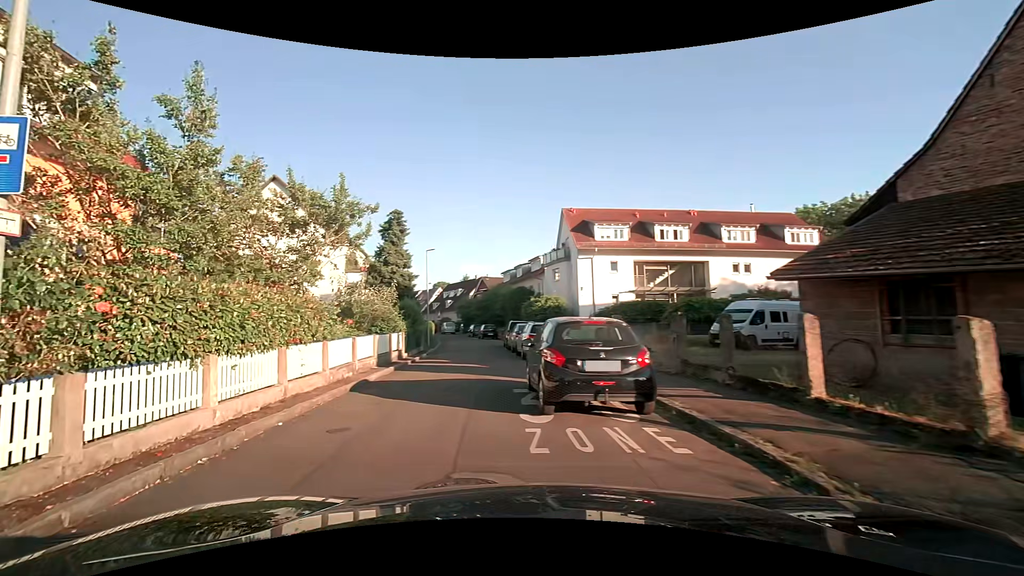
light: Day
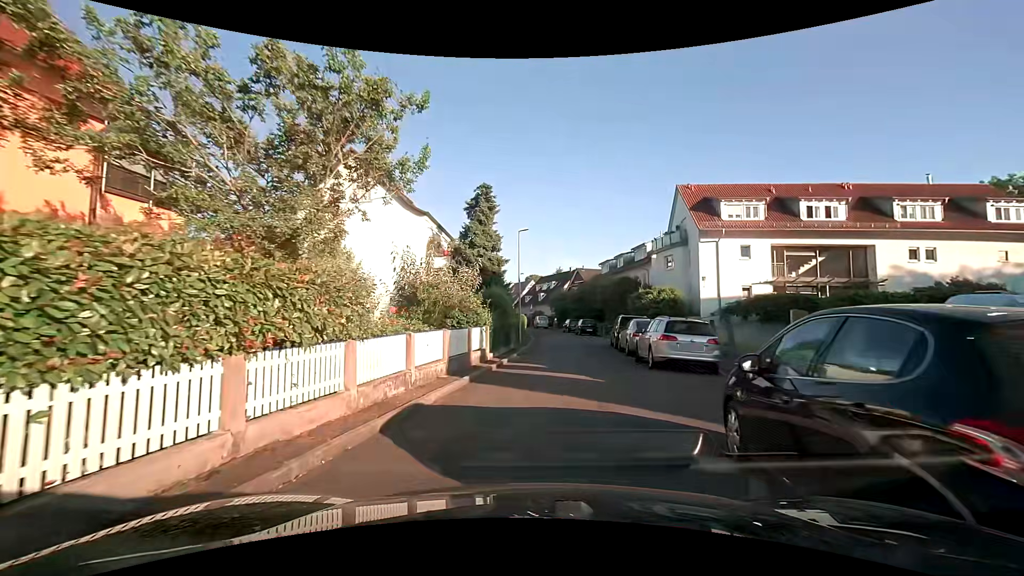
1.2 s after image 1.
(-0.8, +5.3) m; -12°
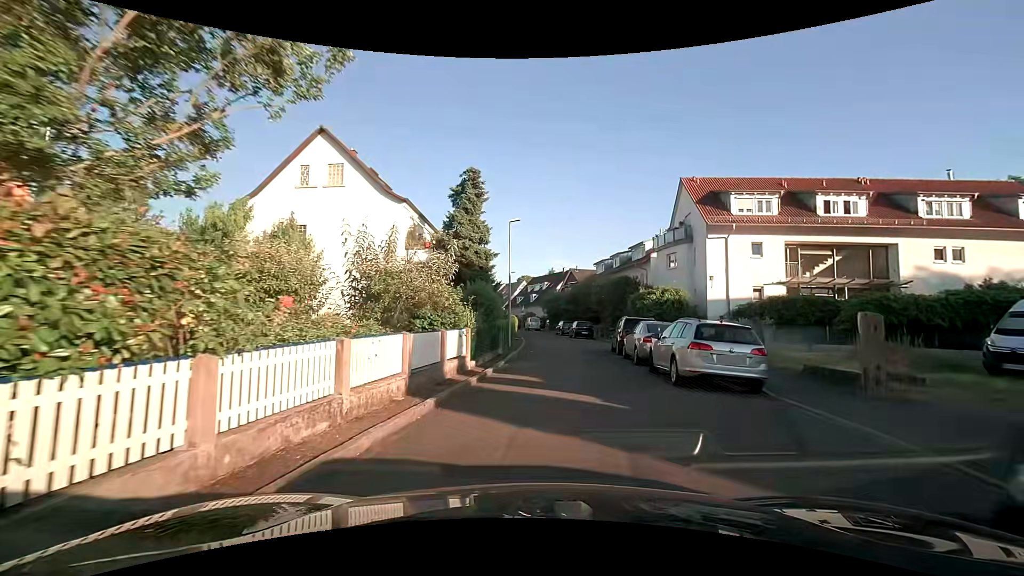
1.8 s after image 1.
(0.0, +3.1) m; +2°
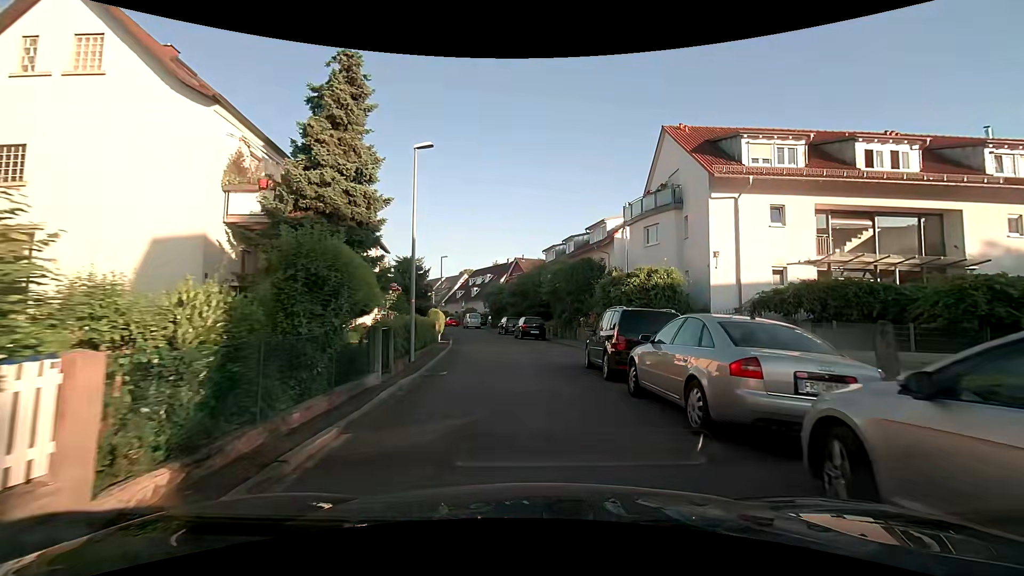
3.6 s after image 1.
(+0.4, +10.4) m; +5°
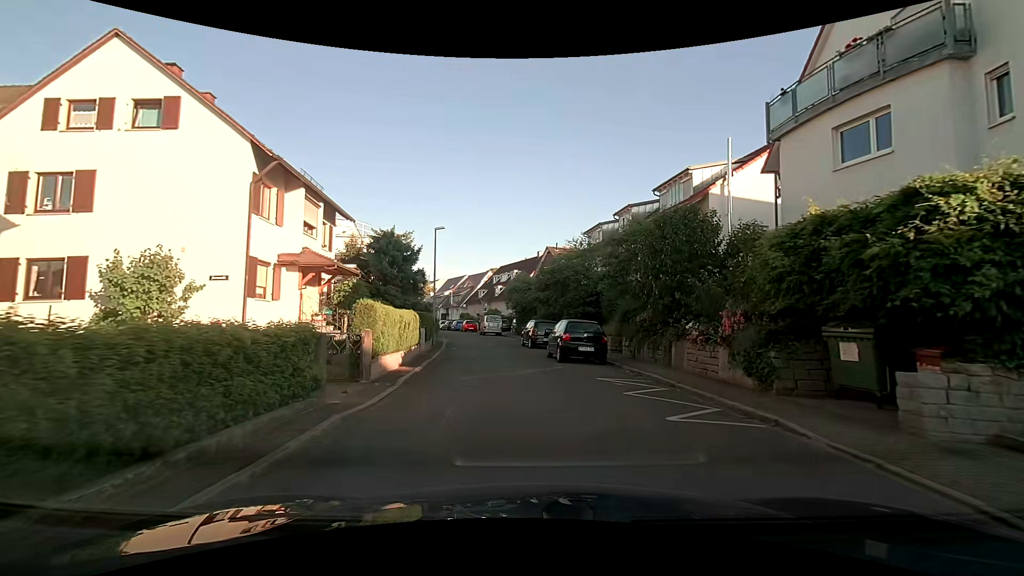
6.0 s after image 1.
(-0.2, +14.8) m; -4°
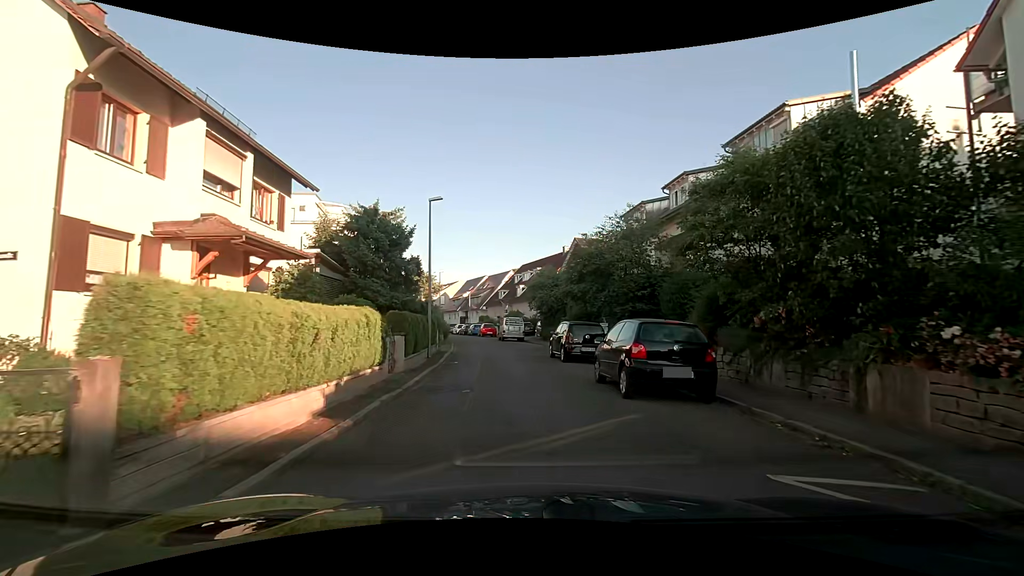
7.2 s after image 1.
(-0.1, +7.5) m; -3°
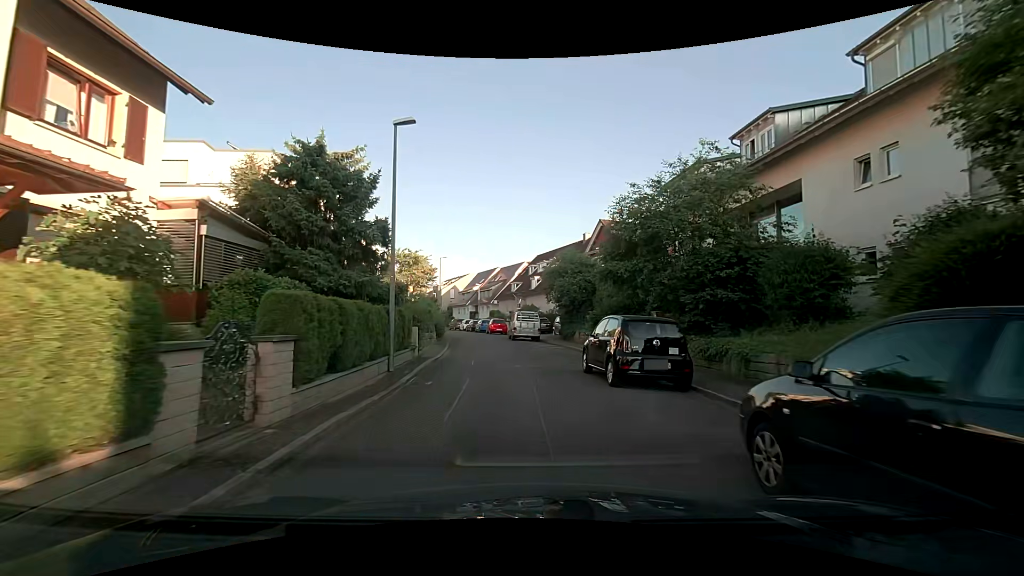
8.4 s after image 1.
(0.0, +7.6) m; -1°
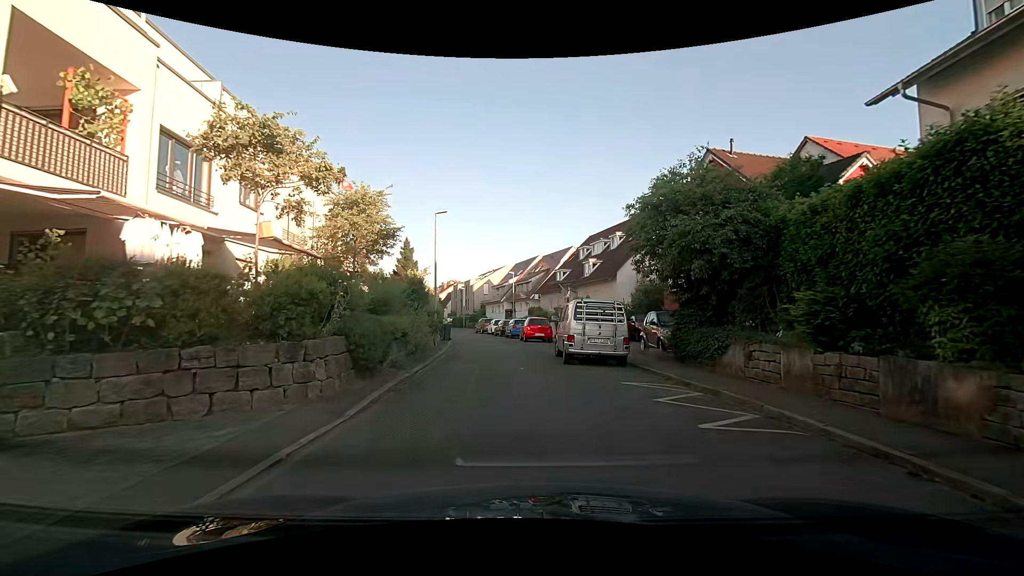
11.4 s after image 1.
(-0.6, +17.4) m; -4°
